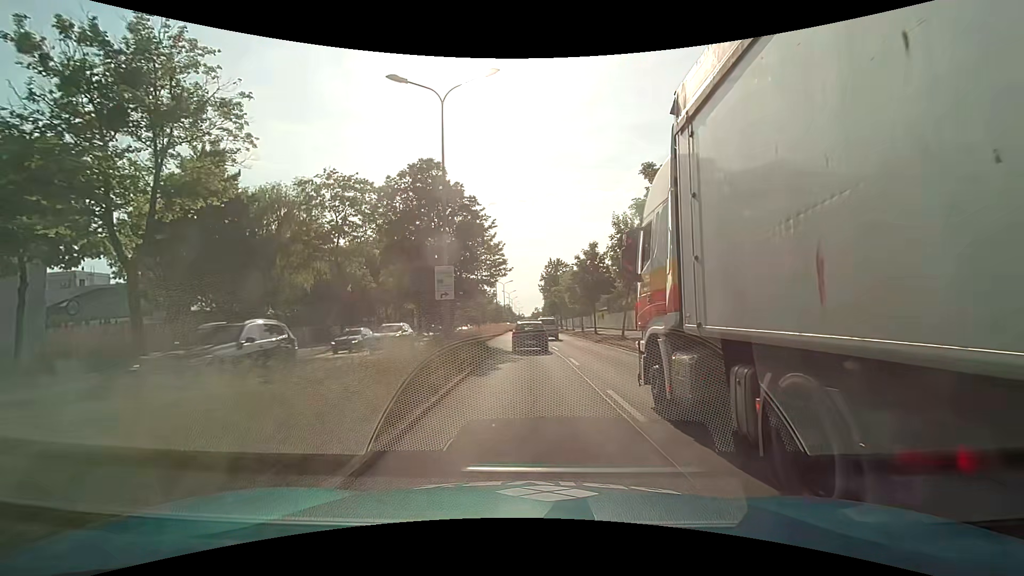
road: primary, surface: asphalt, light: Day
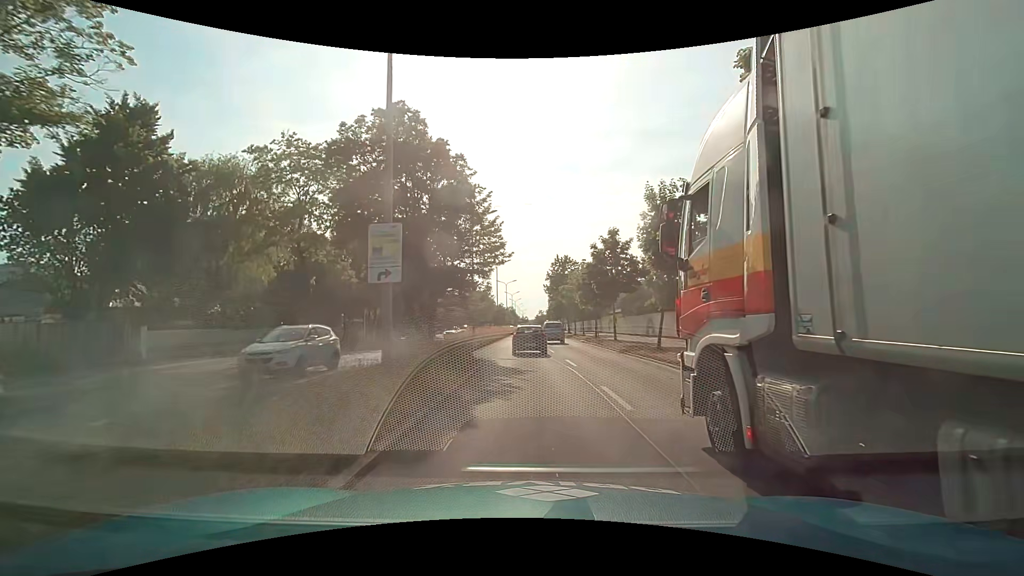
(0.0, +7.8) m; 0°
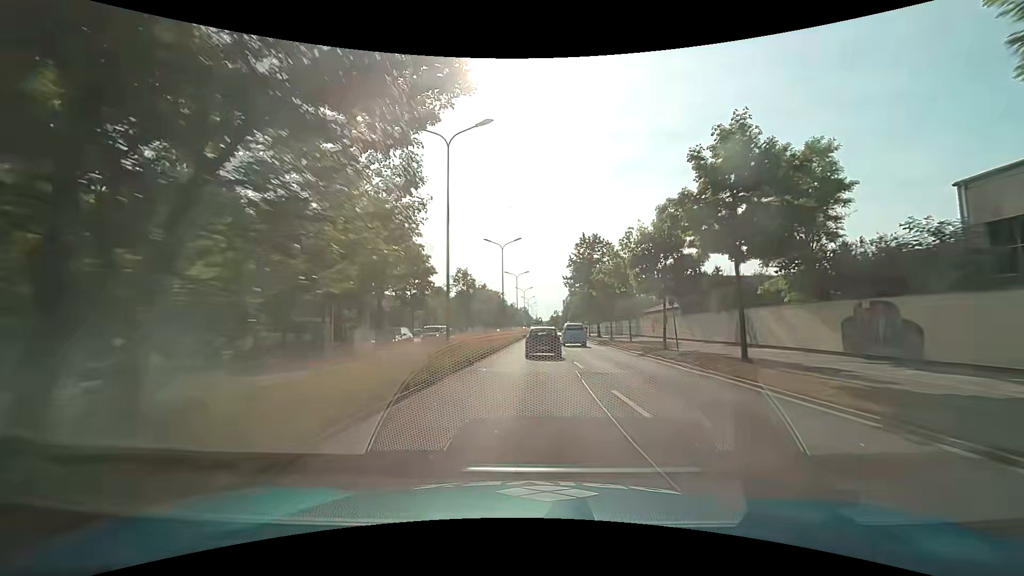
(-0.2, +18.7) m; -1°
(0, +10) (0, +20) (0, +30) (0, +40) (0, +50) (+1, +60) (+1, +70) (+1, +80) (+1, +90) (+1, +100) m
